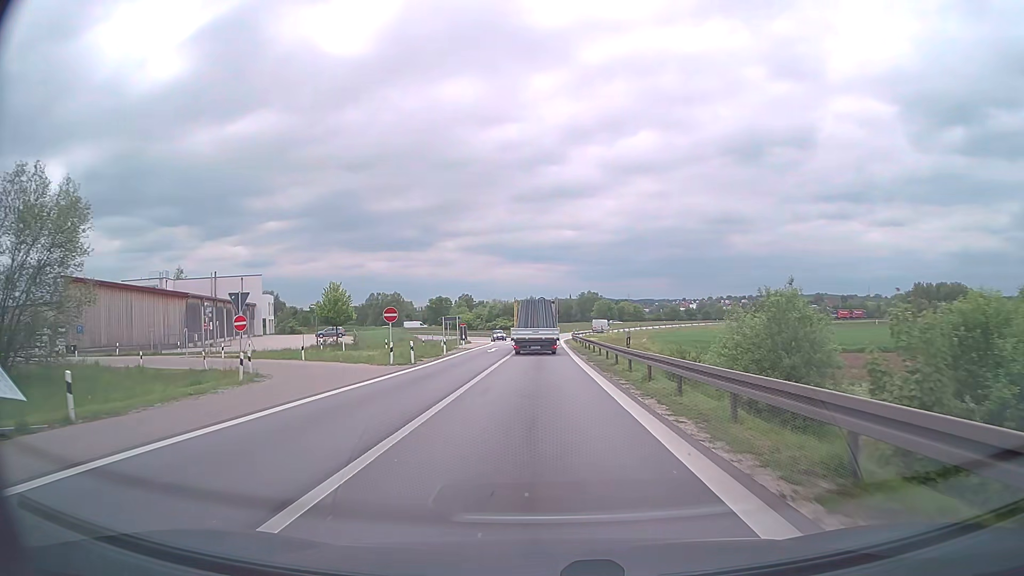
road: motorway_link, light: Day
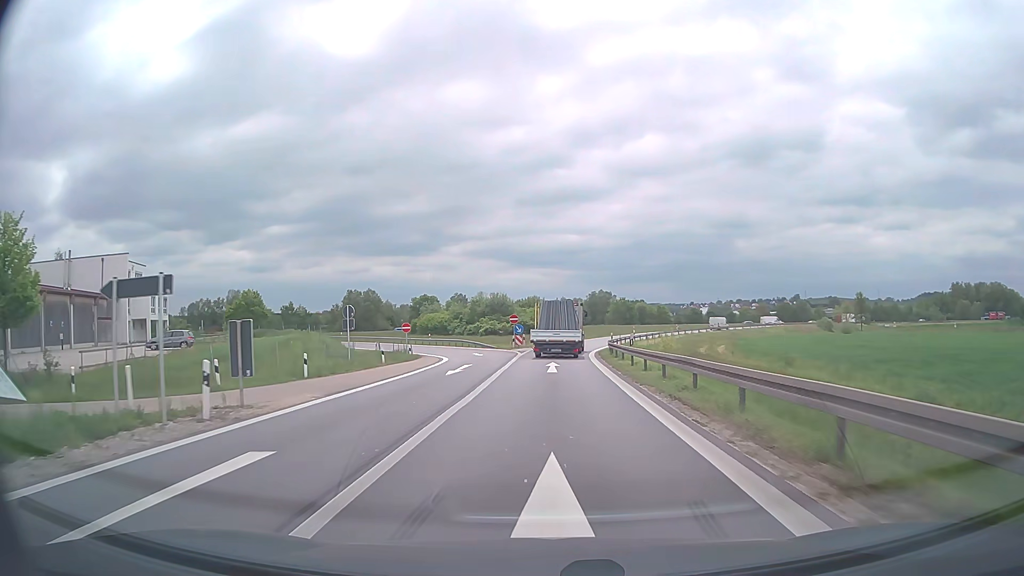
(-0.1, +43.2) m; 0°
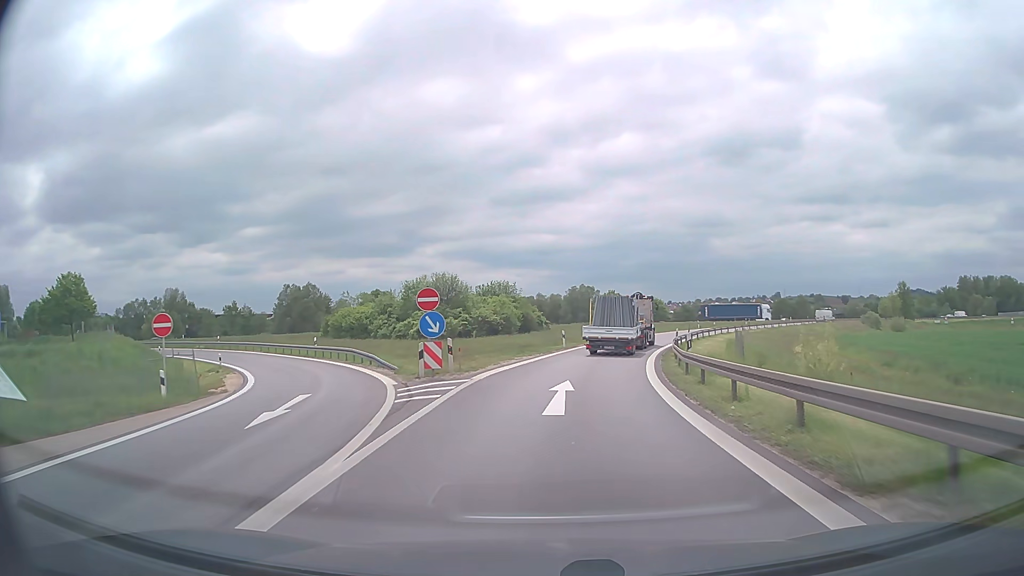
(+0.3, +34.1) m; +2°
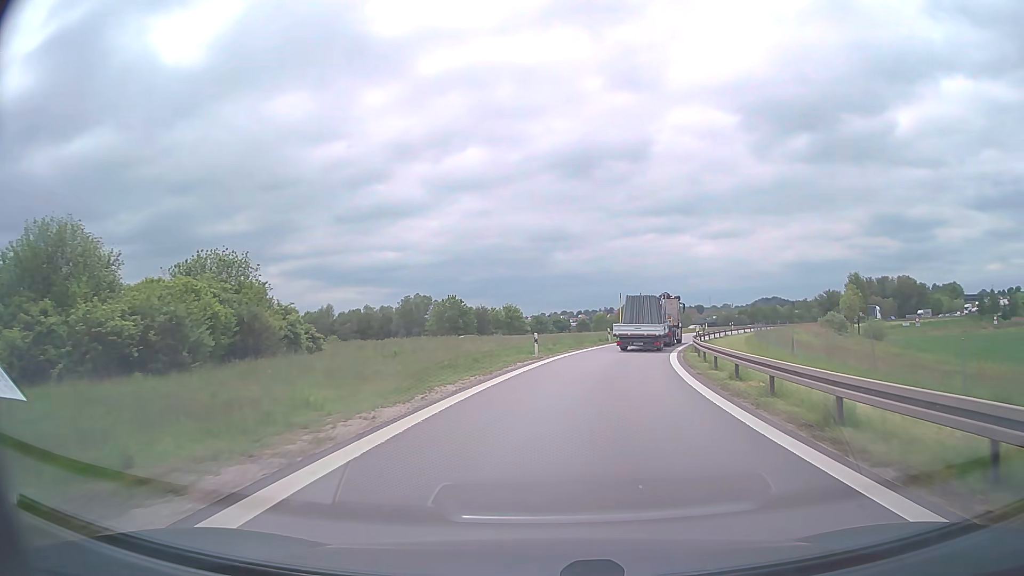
(+3.9, +40.6) m; +13°
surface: asphalt
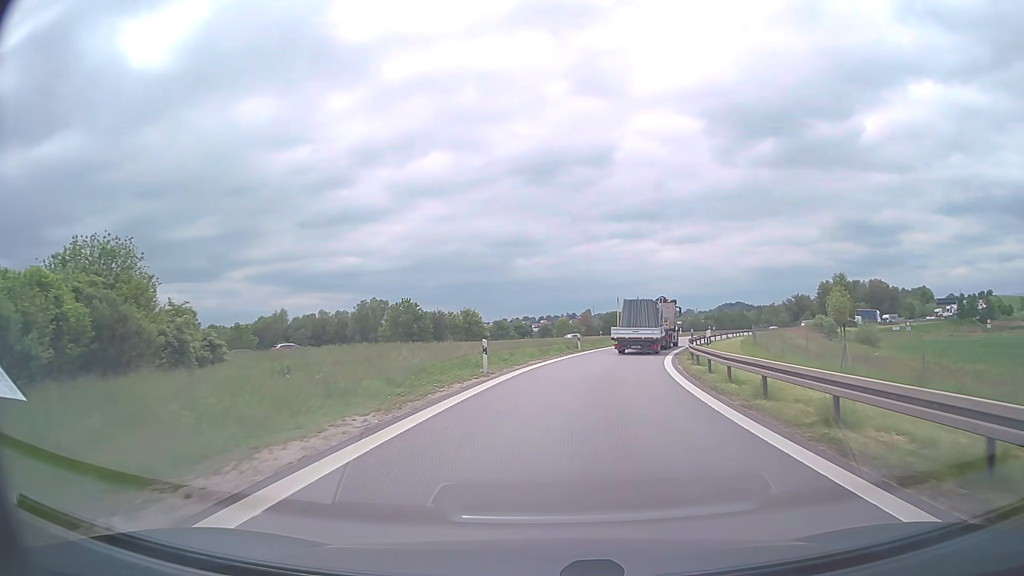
(+0.3, +8.2) m; +4°
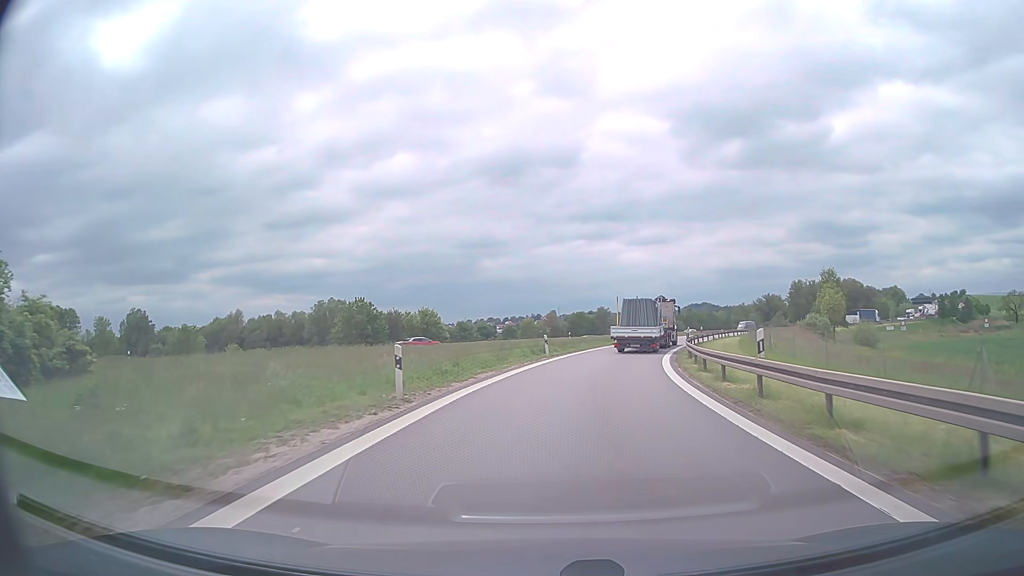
(+0.2, +8.2) m; +2°
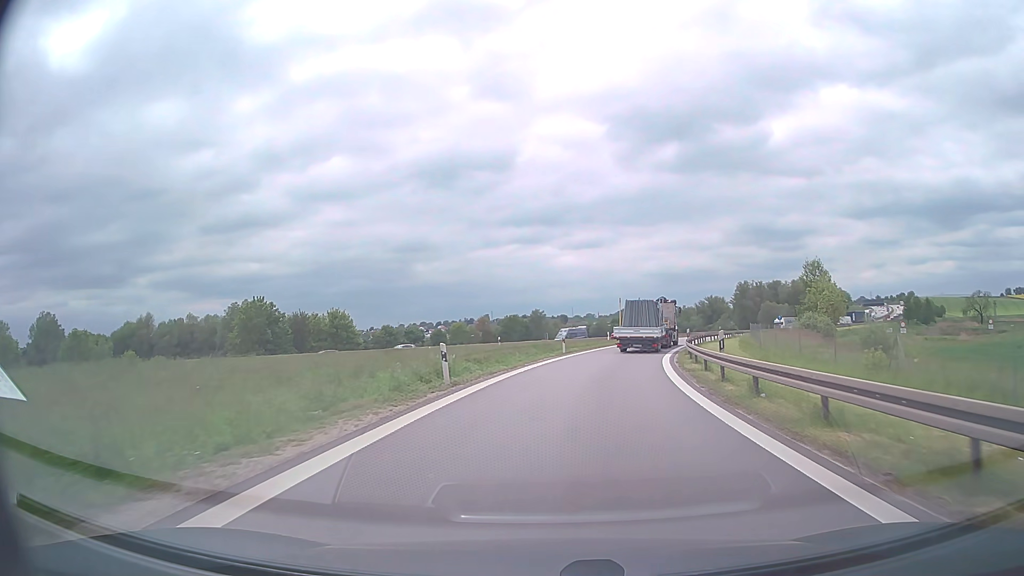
(+0.9, +16.5) m; +6°
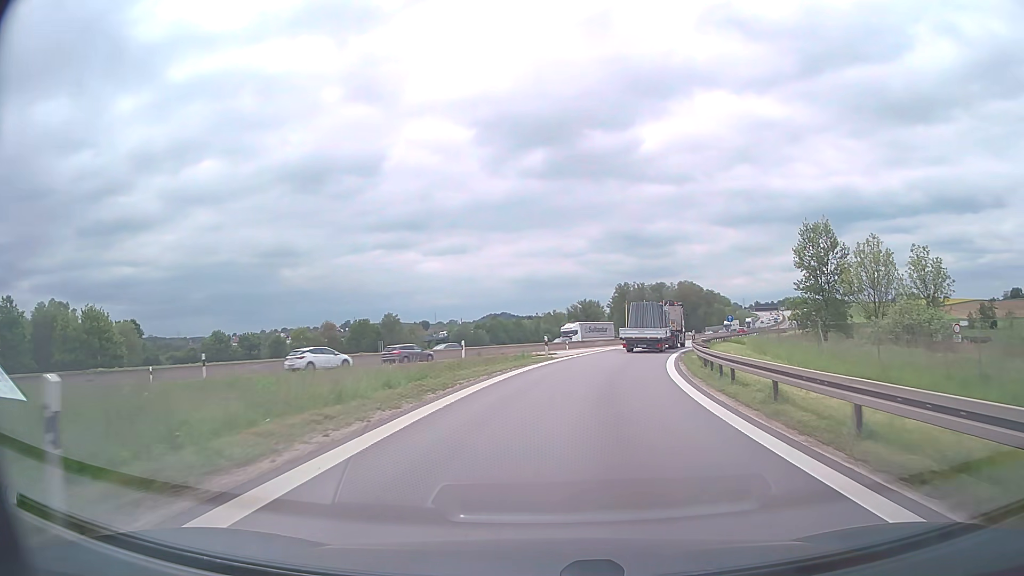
(+3.5, +33.7) m; +12°
(0, +10) (+1, +20) (+3, +30) (+5, +40) (+8, +49) (+11, +59) (+15, +68) (+19, +77) (+24, +86) (+29, +95) m
